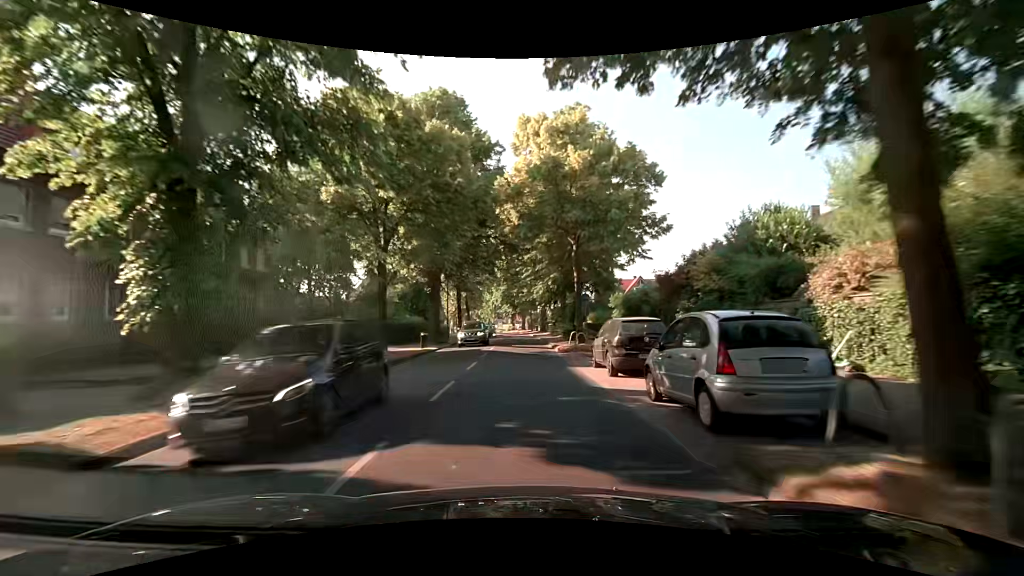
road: secondary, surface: asphalt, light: Day
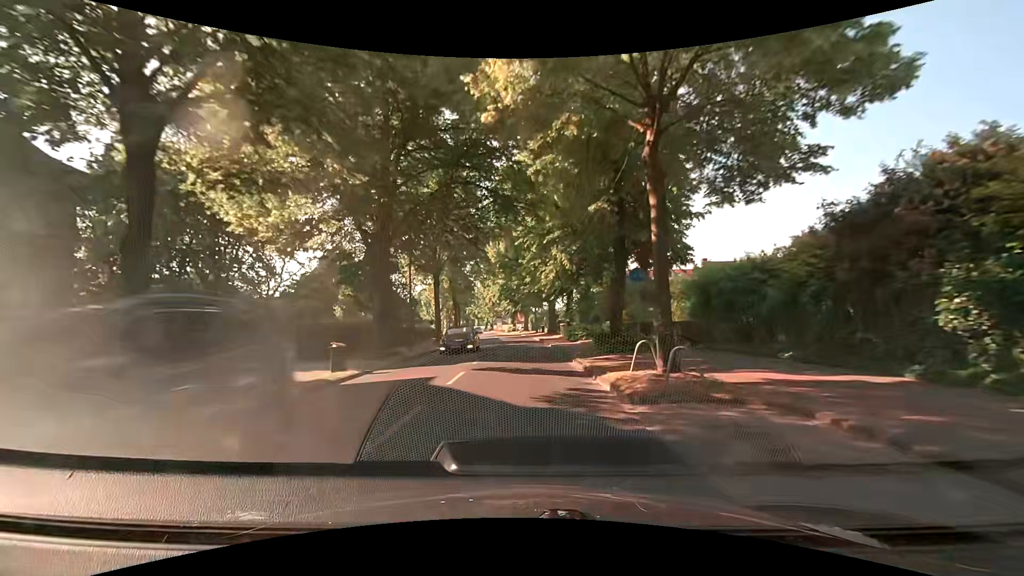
(+0.2, +15.5) m; 0°
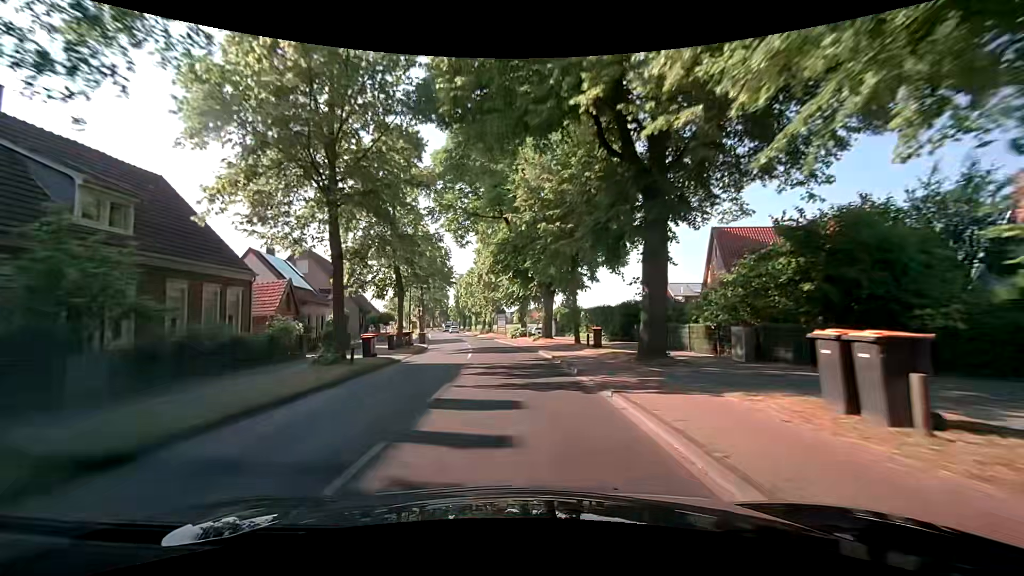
(-0.6, +38.7) m; -2°
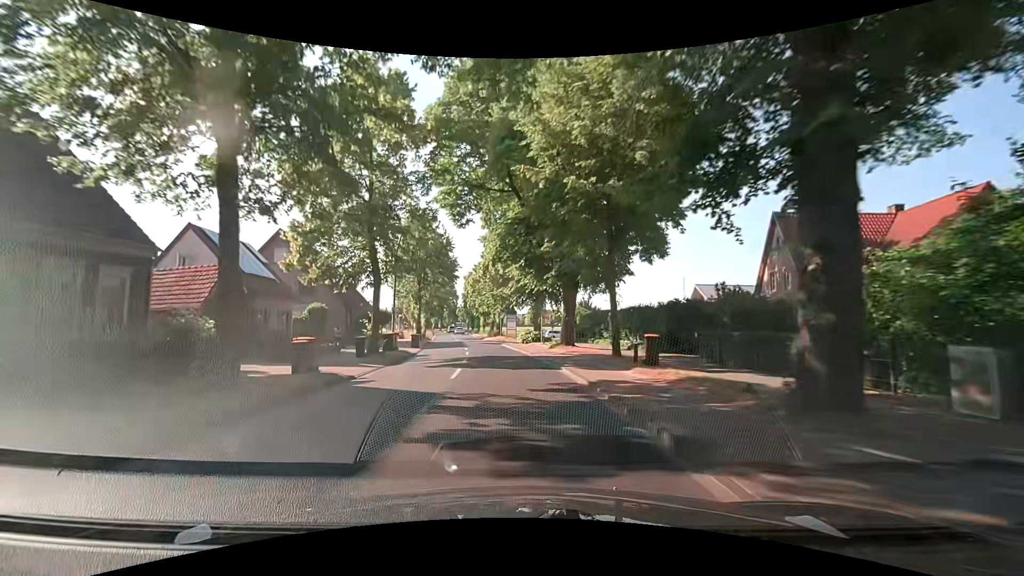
(-0.1, +7.8) m; -2°
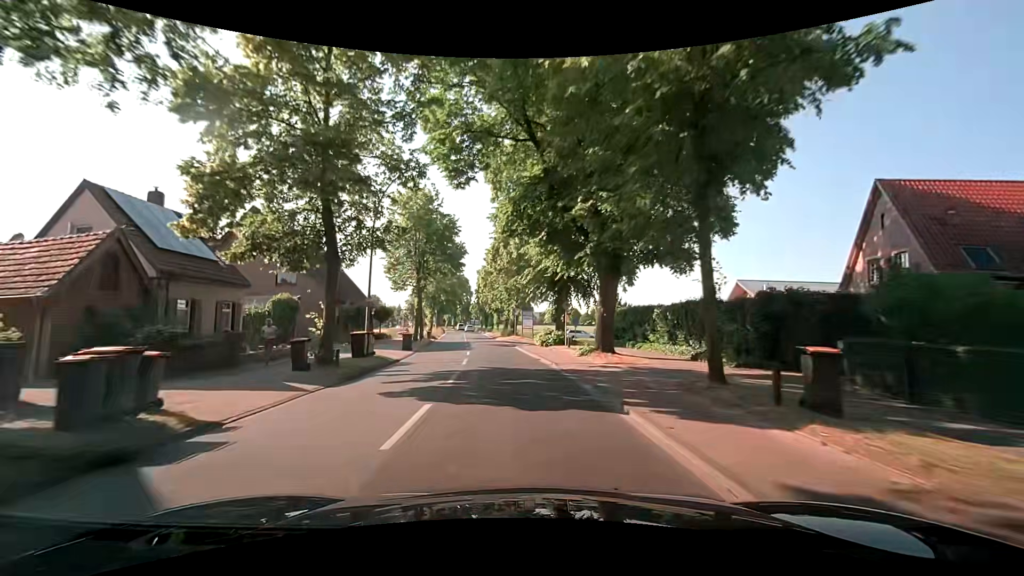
(-0.1, +7.7) m; -2°
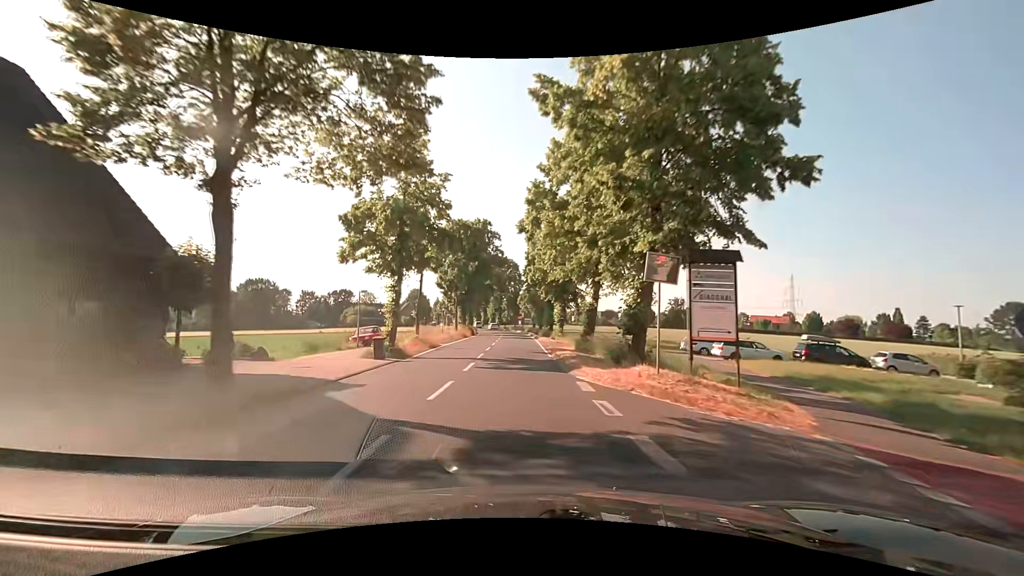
(-2.4, +38.7) m; -6°
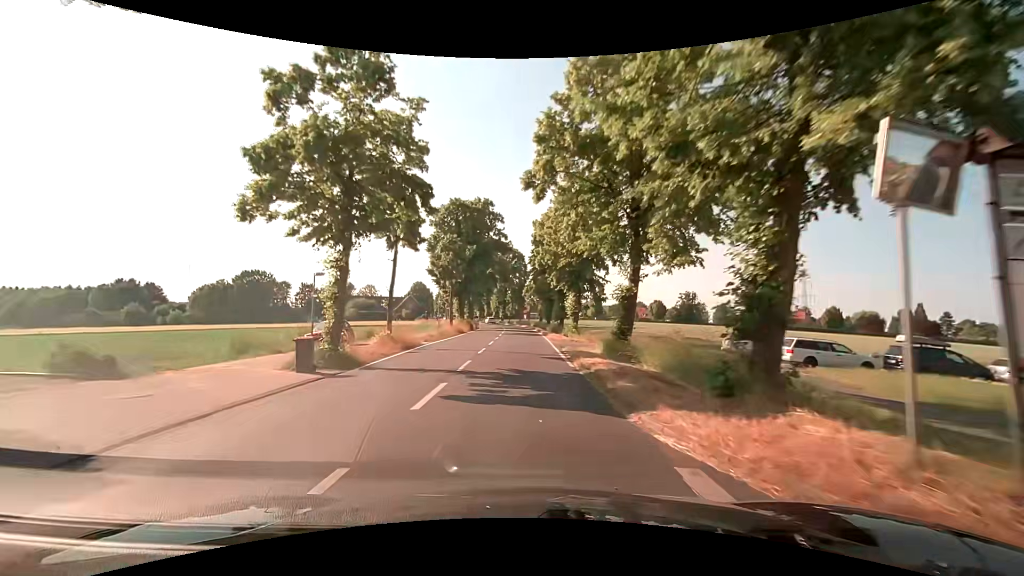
(0.0, +7.8) m; 0°
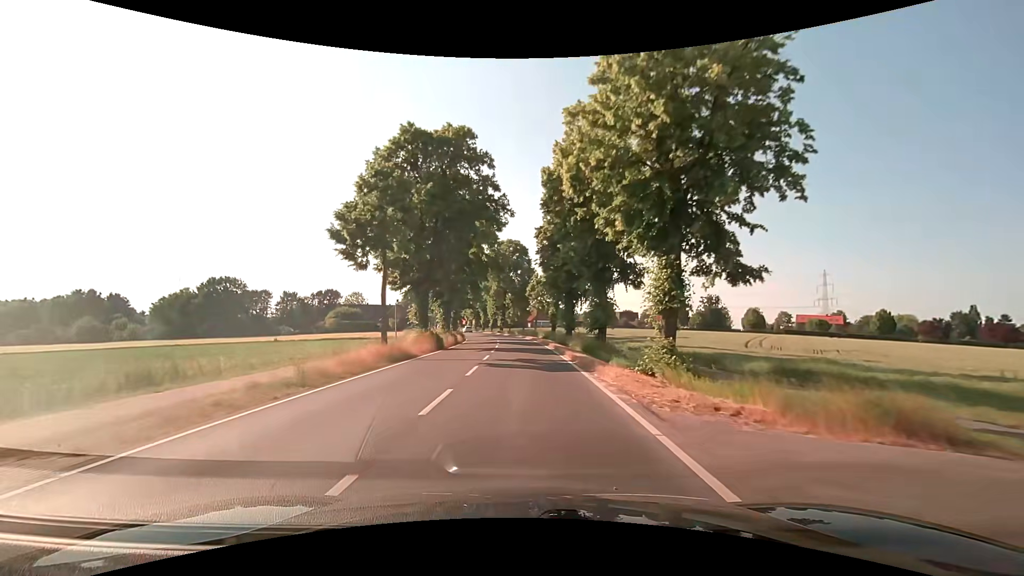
(-0.2, +23.4) m; 0°
(0, +10) (0, +20) (0, +30) (-1, +40) (-1, +50) (-2, +60) (-4, +70) (-5, +80) (-7, +89) (-10, +99) m
